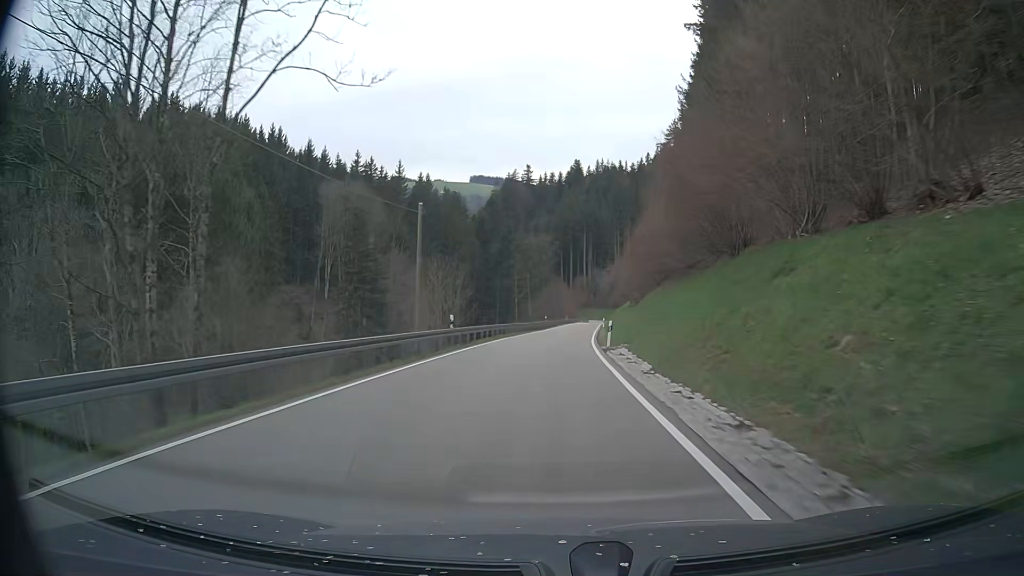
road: tertiary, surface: asphalt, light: Day
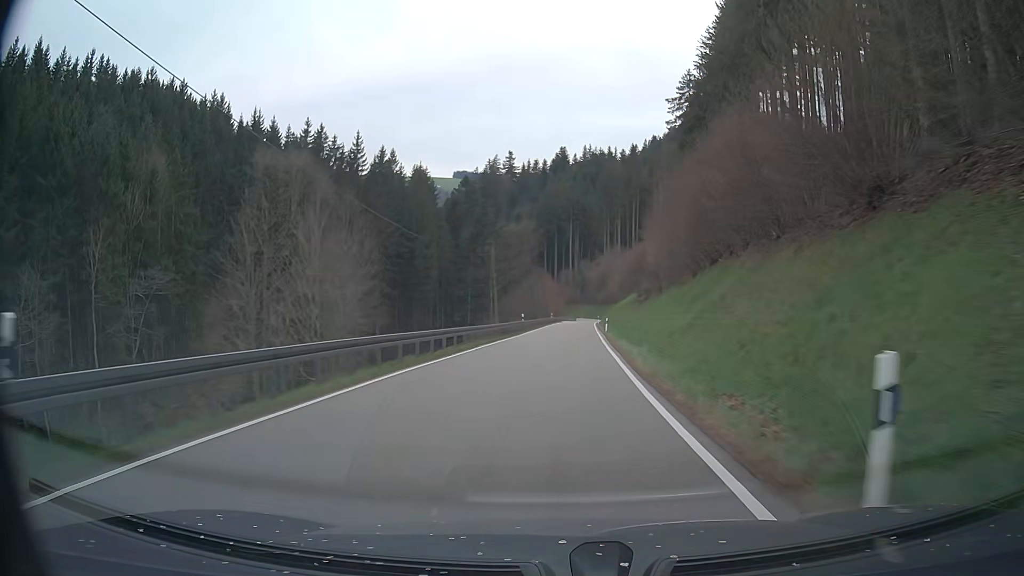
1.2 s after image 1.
(+0.2, +24.6) m; +1°
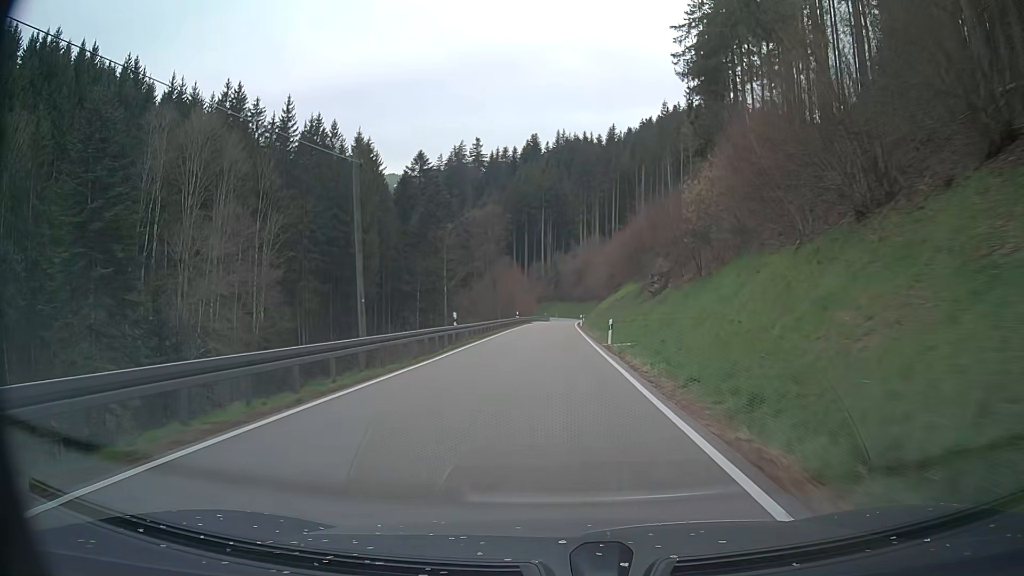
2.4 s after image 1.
(+0.6, +25.1) m; +3°
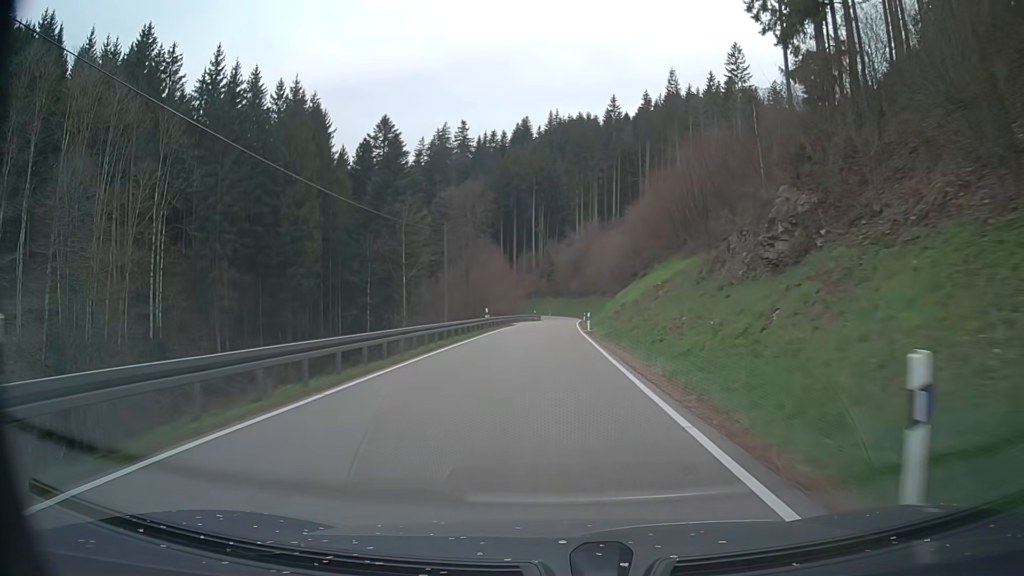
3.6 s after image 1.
(+0.1, +25.5) m; 0°
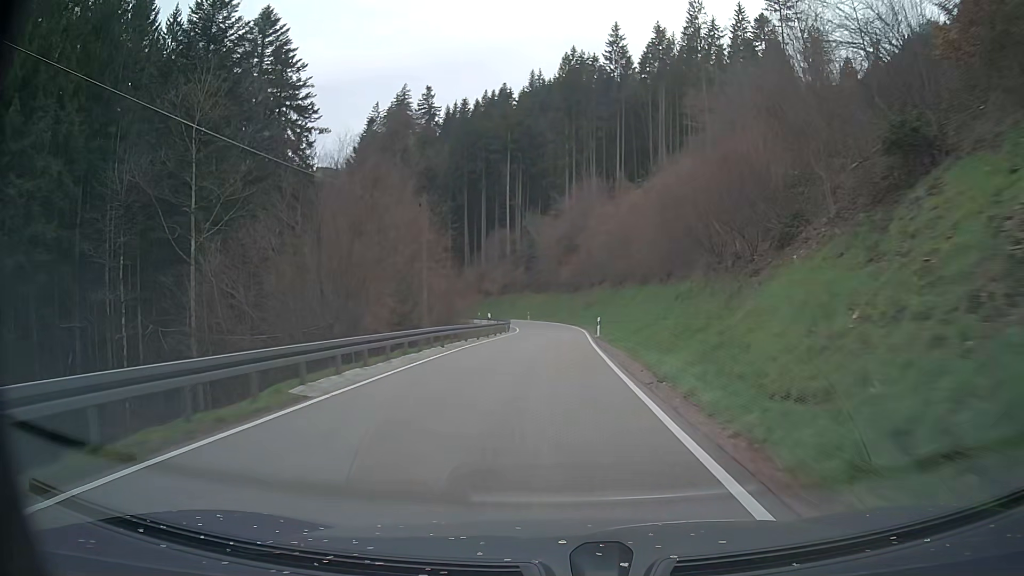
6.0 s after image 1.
(+0.5, +47.9) m; +1°
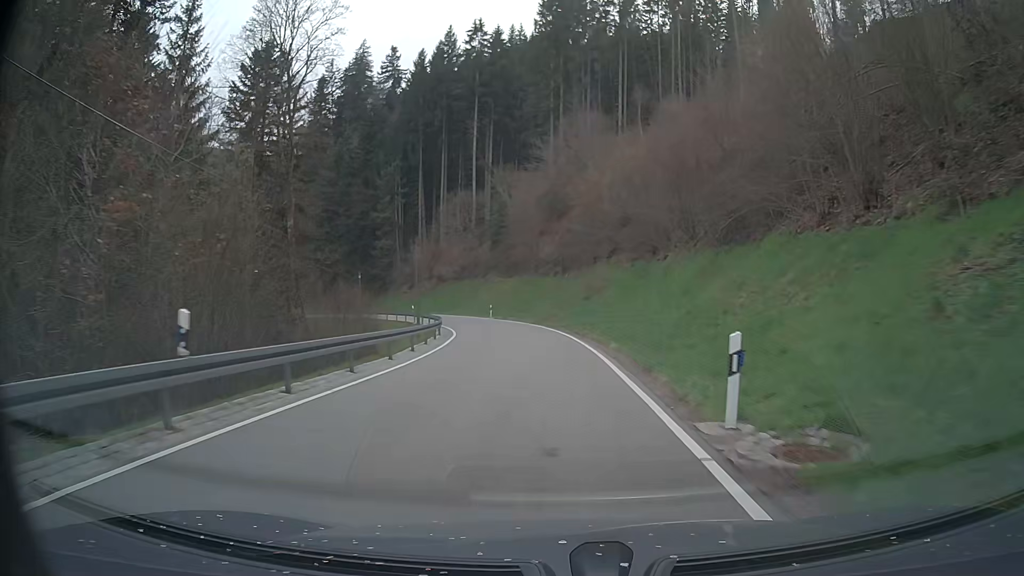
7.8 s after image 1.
(+0.5, +32.2) m; +1°
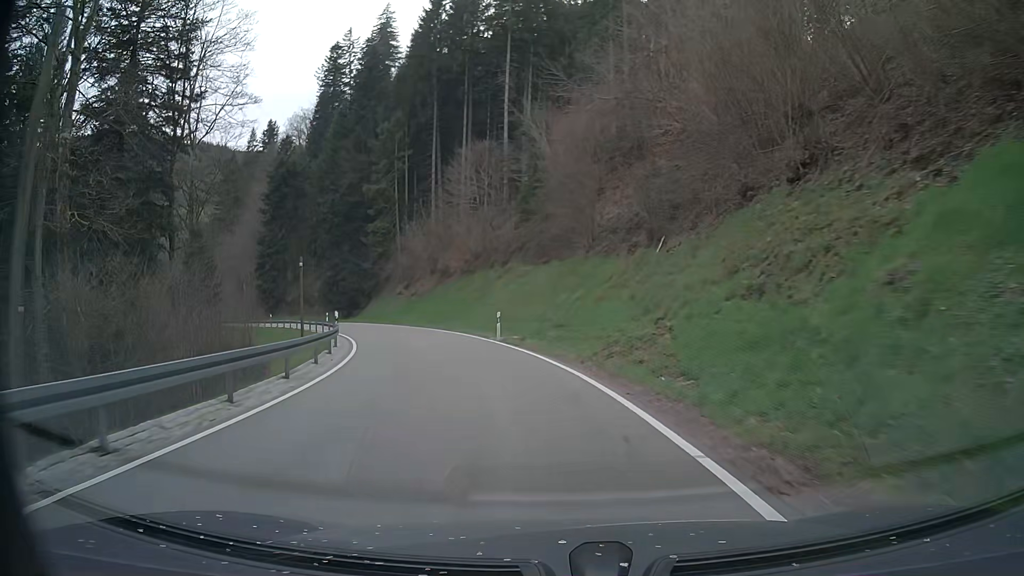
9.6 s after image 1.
(-0.4, +29.2) m; -4°
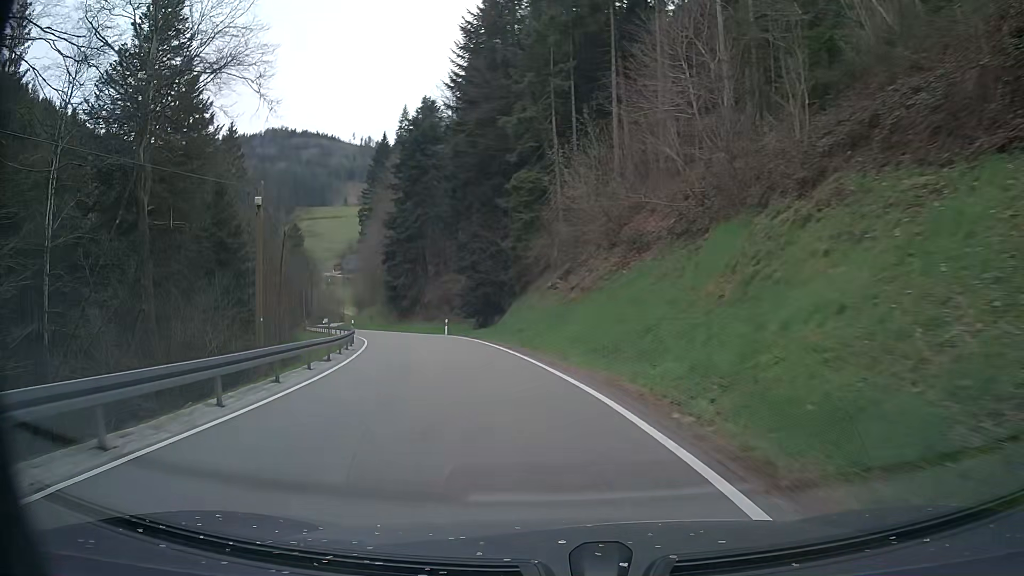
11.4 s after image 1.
(-4.0, +28.6) m; -16°
(0, +10) (-2, +20) (-4, +30) (-7, +39) (-10, +49) (-14, +58) (-18, +67) (-22, +76) (-26, +85) (-31, +94) m
